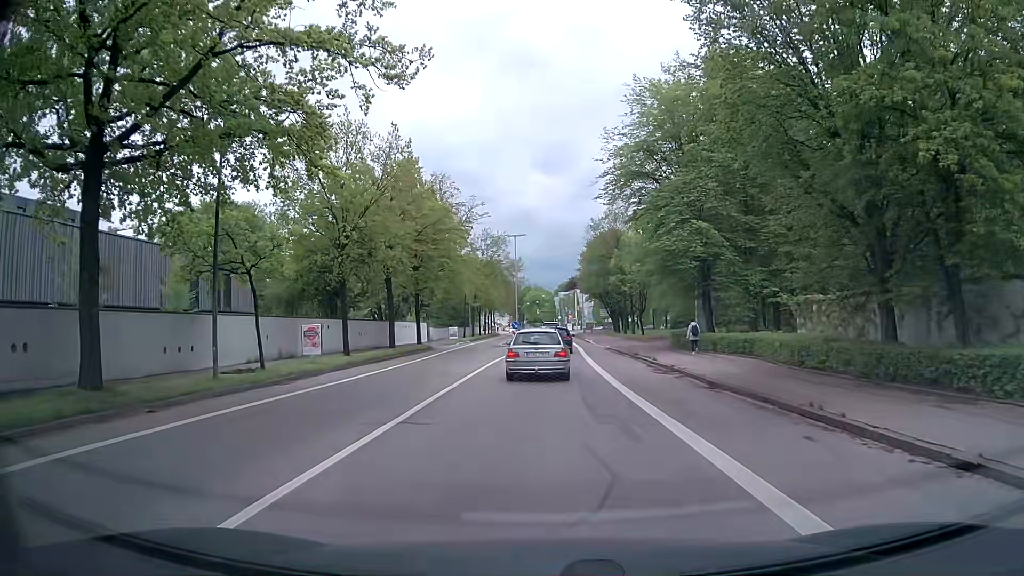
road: secondary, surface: asphalt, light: Day
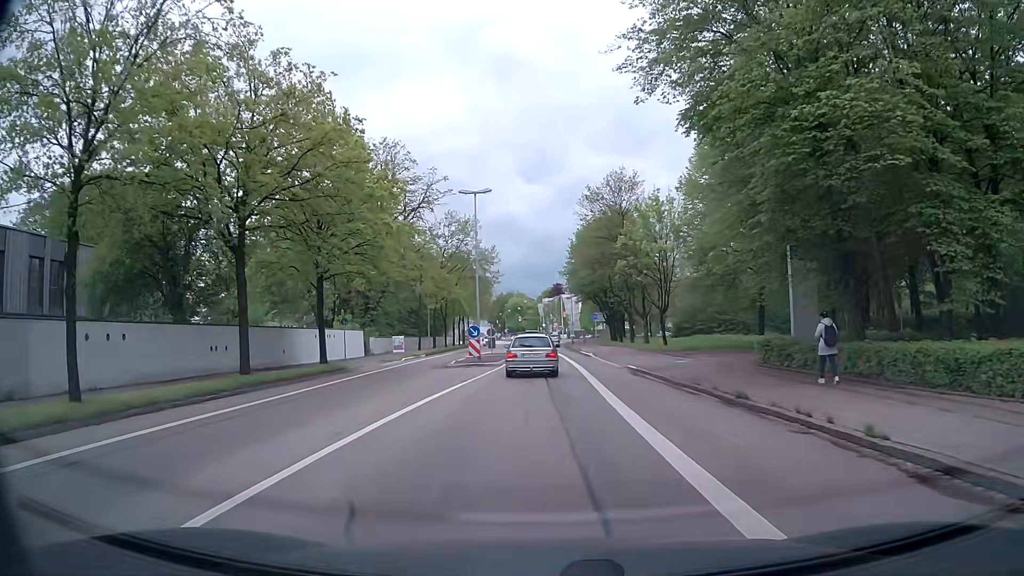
(+0.5, +20.3) m; +2°
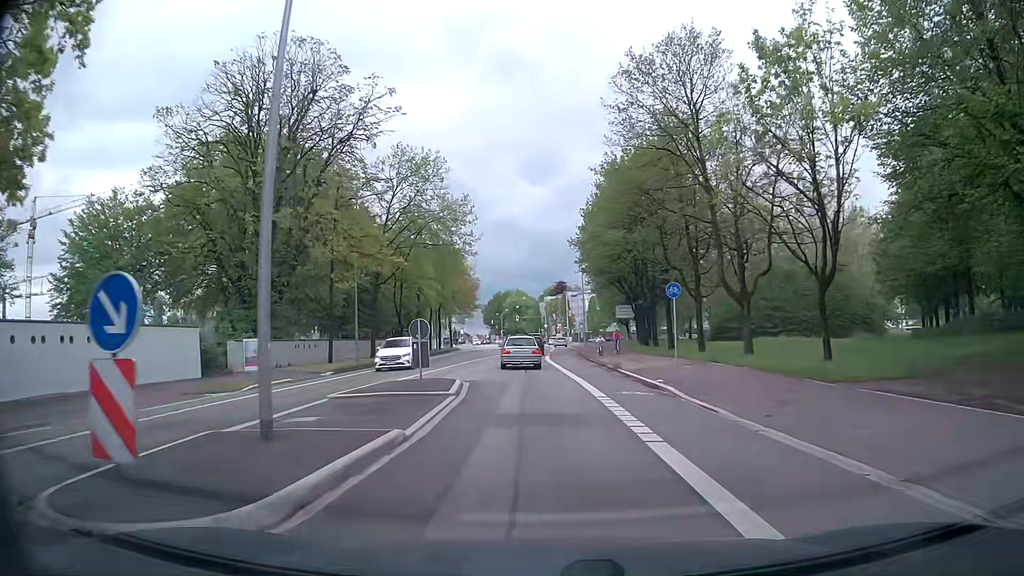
(-0.2, +27.3) m; -1°
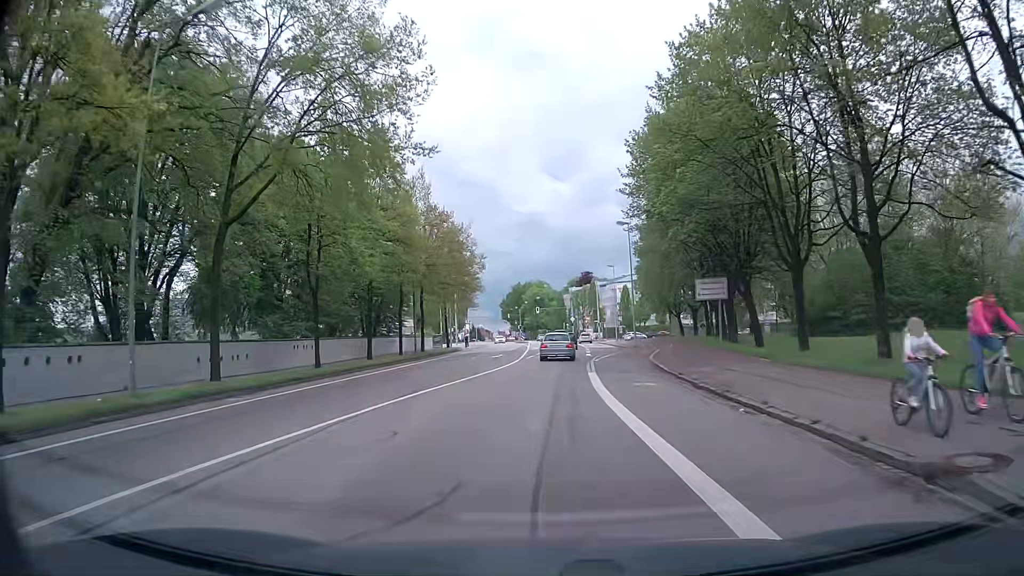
(-0.5, +26.0) m; -2°
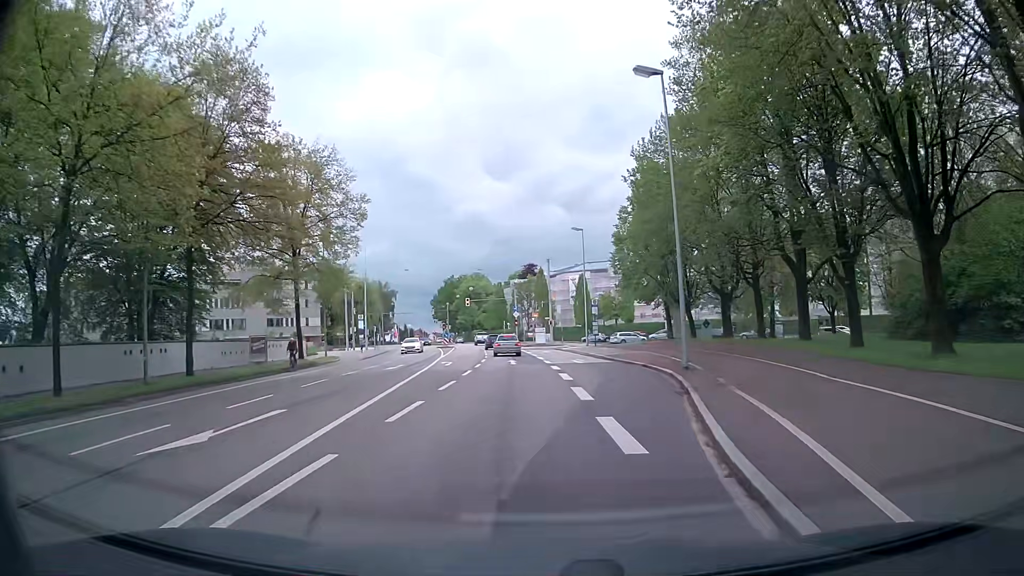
(+0.7, +32.9) m; +5°
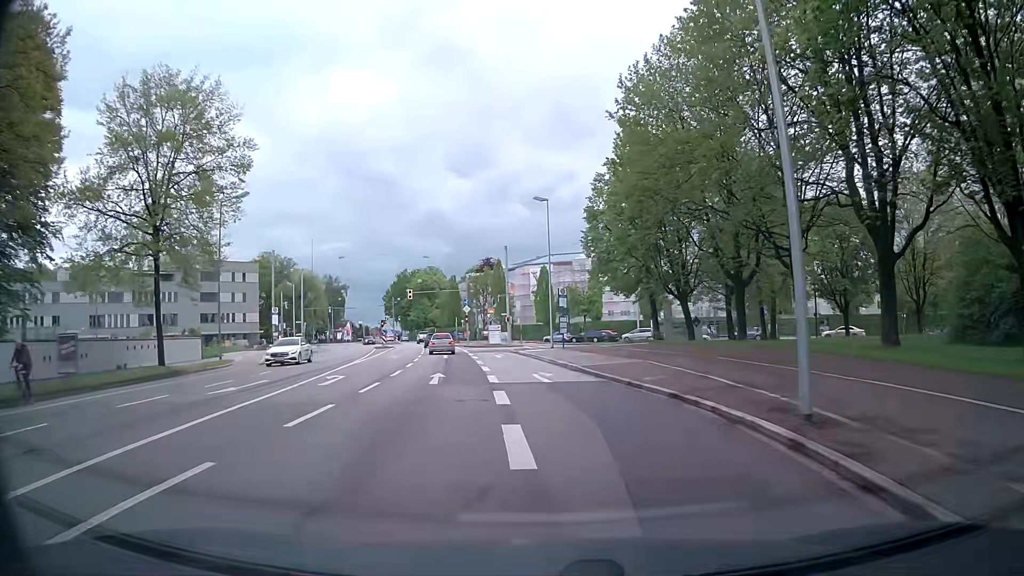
(+0.5, +12.8) m; +3°
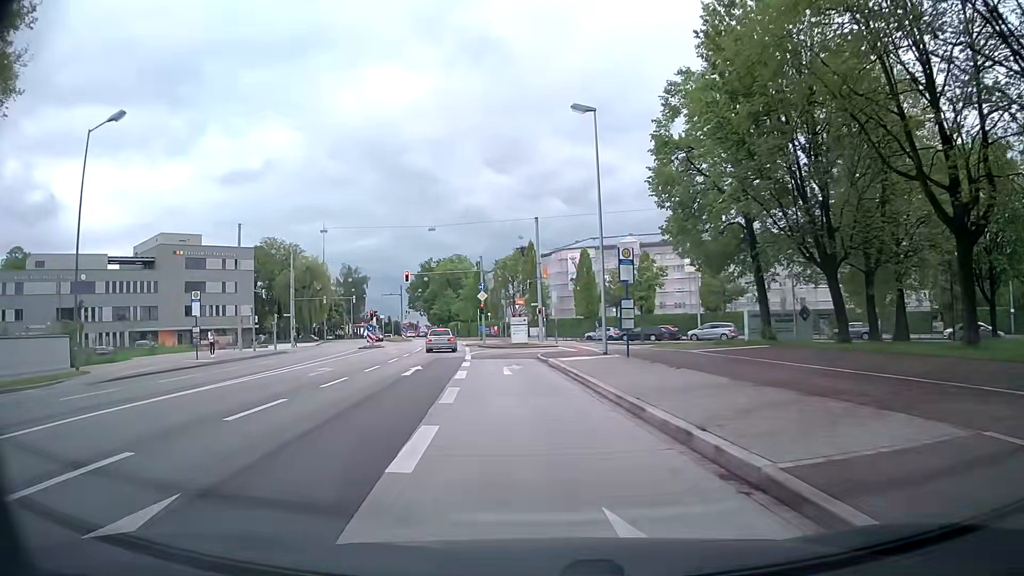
(-0.1, +18.3) m; -3°
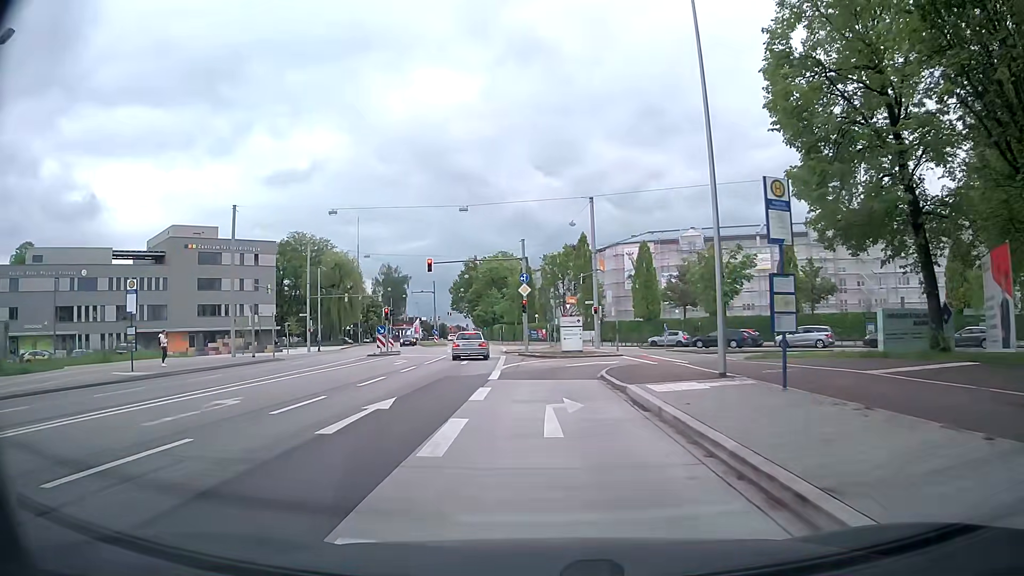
(-0.4, +11.1) m; -4°
(0, +10) (-1, +20) (+2, +30) (+9, +36) (+19, +37) (+28, +33) (+36, +27) (+43, +20) (+51, +14) (+59, +8) m
